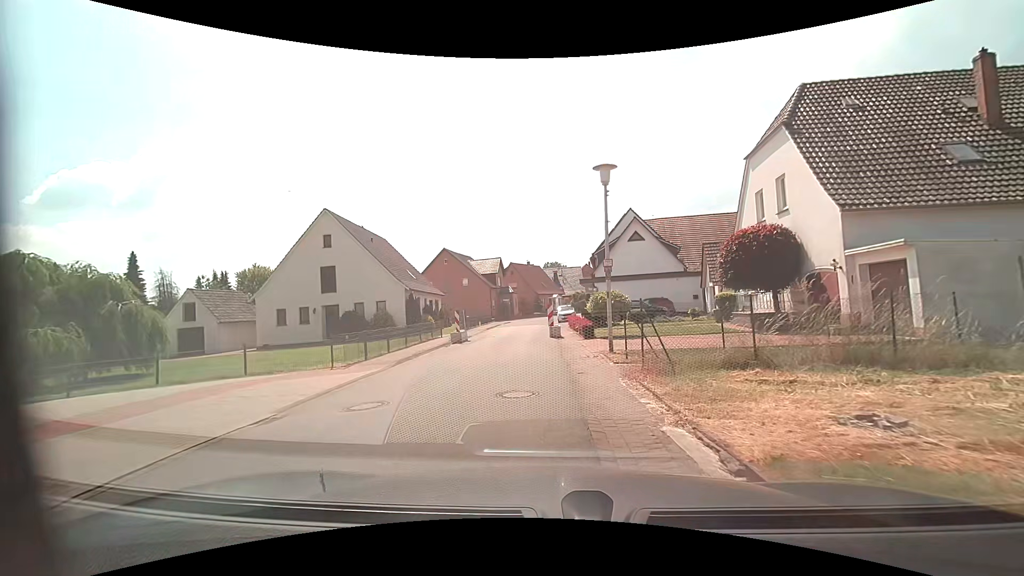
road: residential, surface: asphalt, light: Day
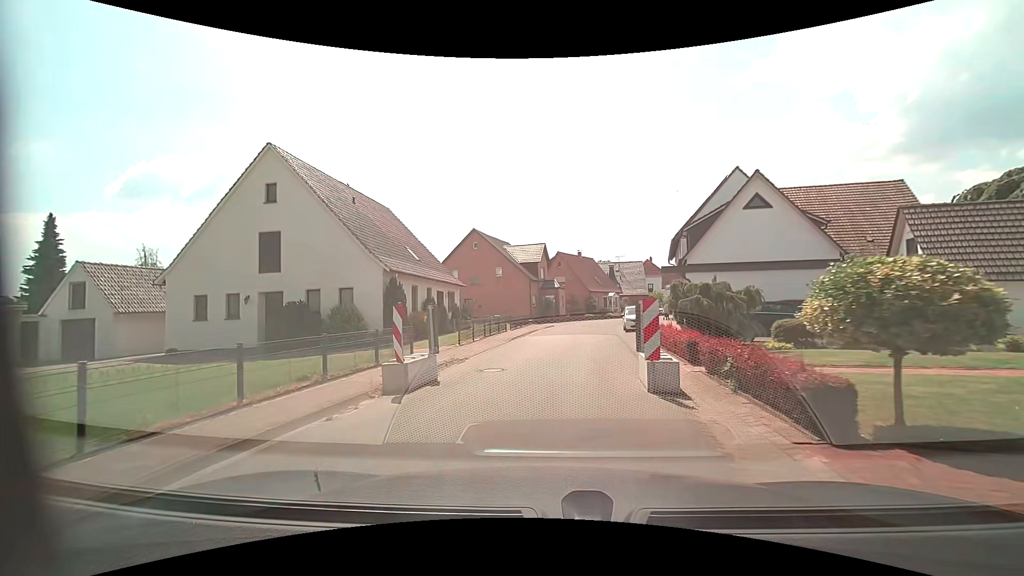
(-1.0, +14.6) m; -8°
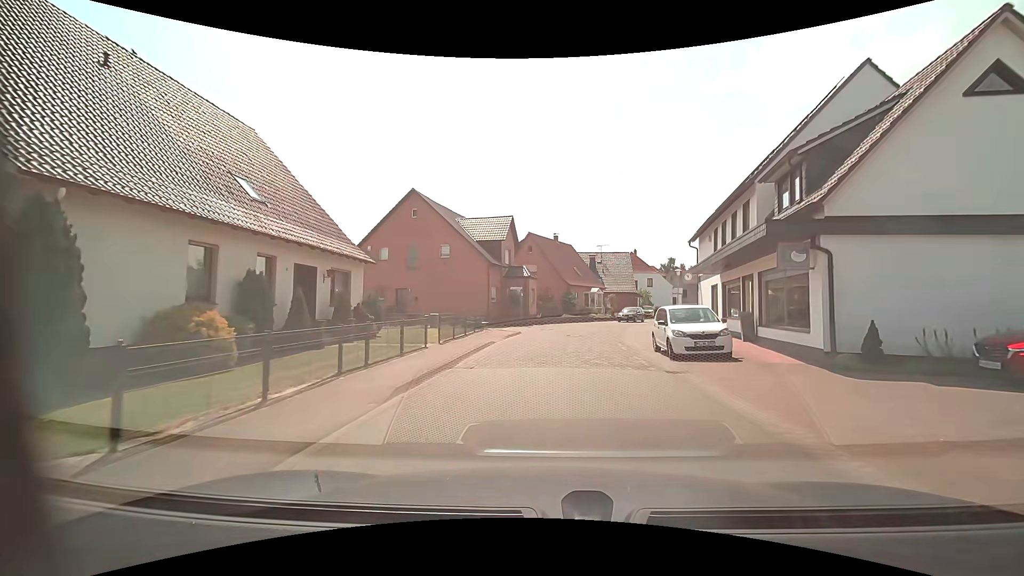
(+0.2, +15.7) m; +4°
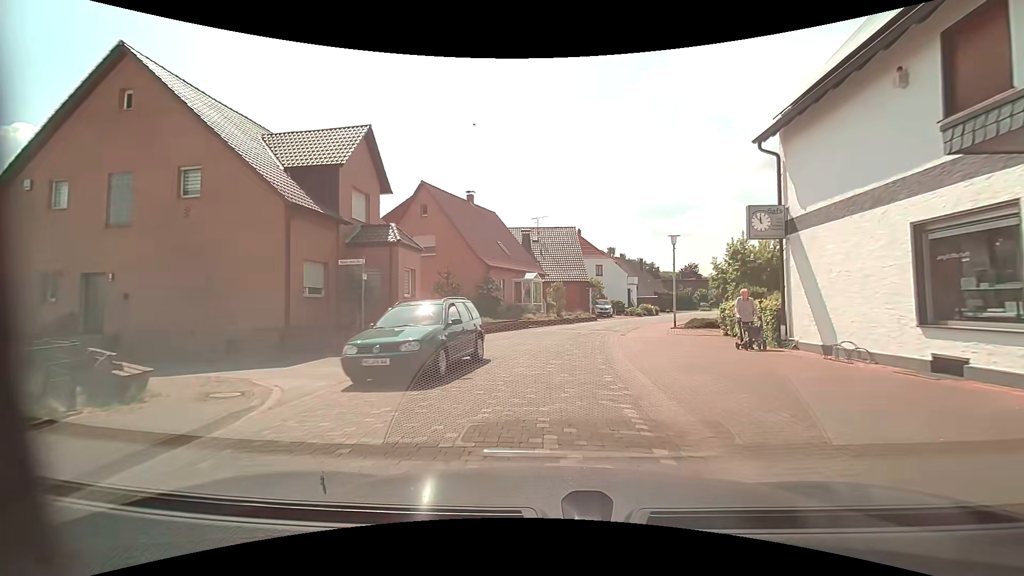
(+1.6, +20.6) m; +8°
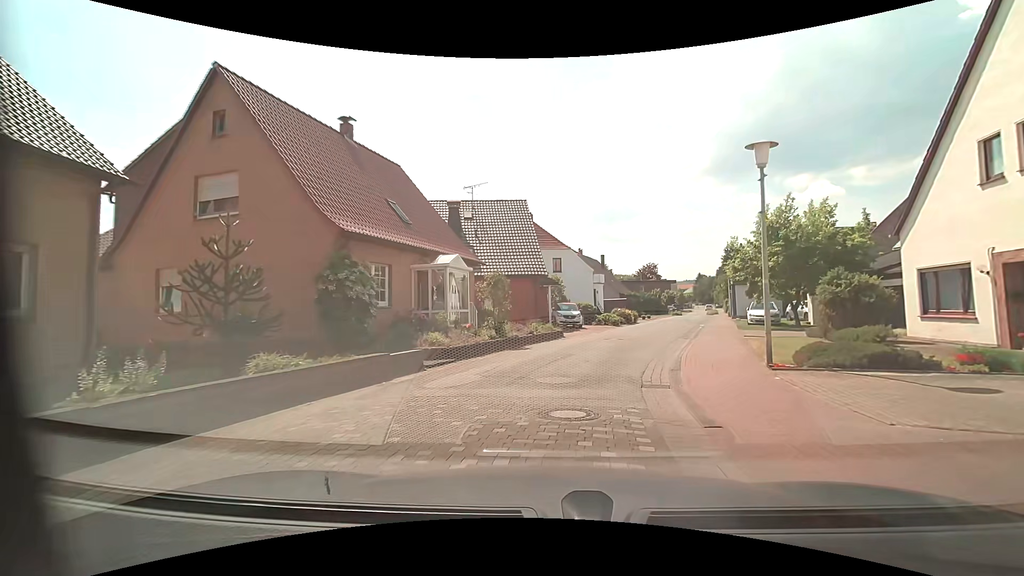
(+0.5, +15.6) m; +5°
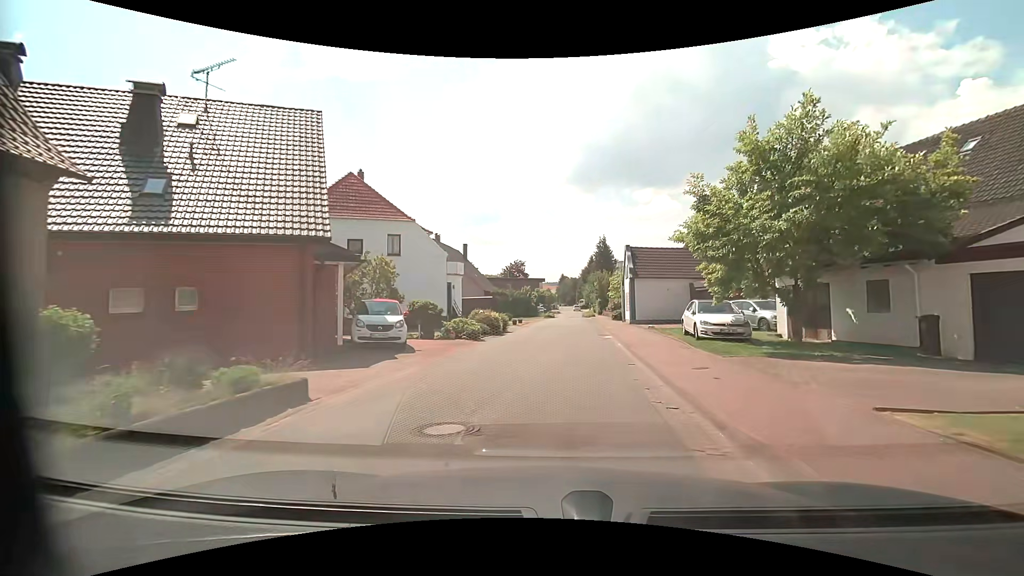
(+1.9, +15.5) m; +15°
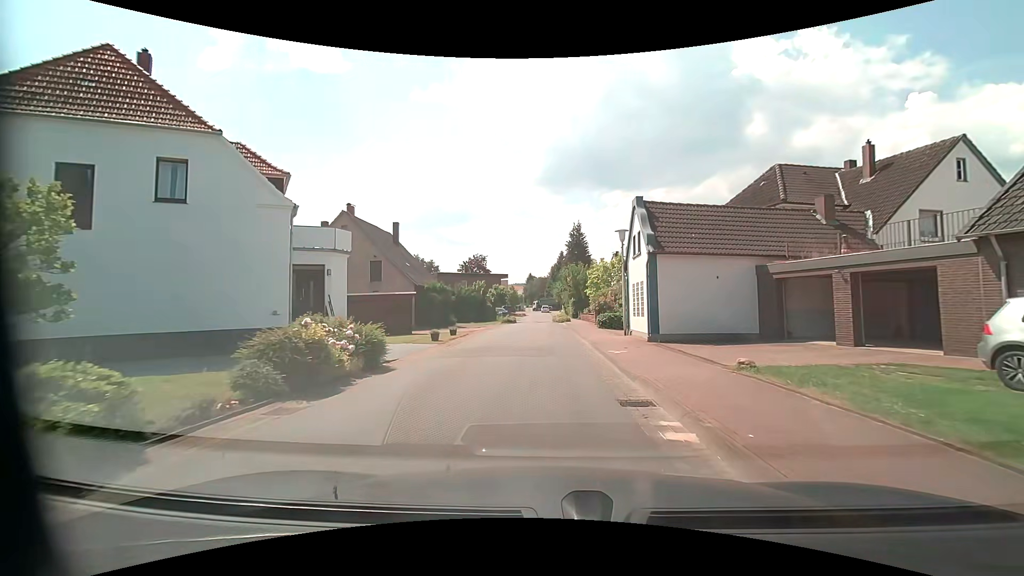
(+0.9, +16.8) m; +4°
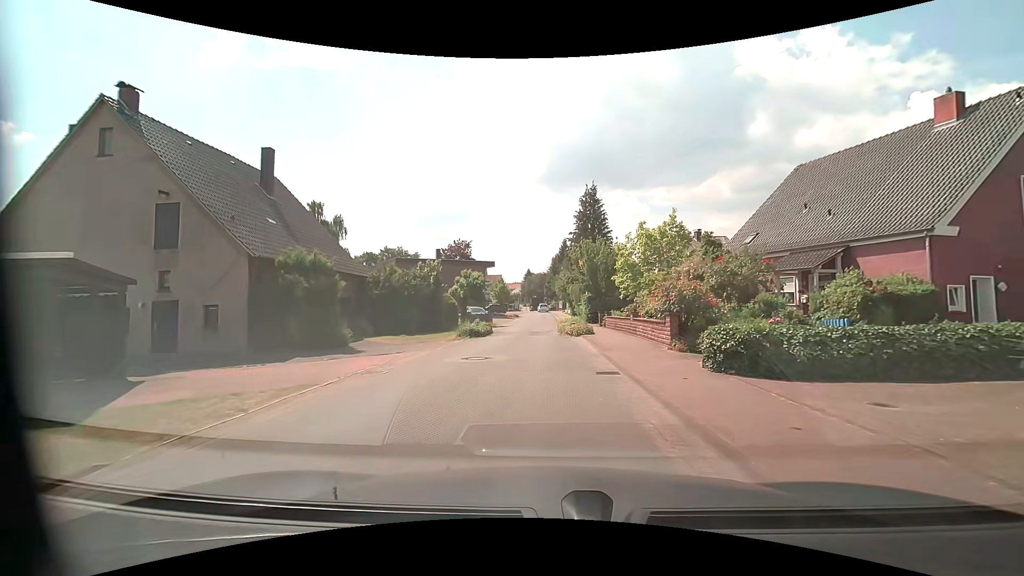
(+0.1, +22.5) m; 0°
(0, +10) (0, +20) (-1, +30) (0, +40) (0, +50) (0, +60) (0, +70) (0, +80) (0, +90) (+4, +99) m
